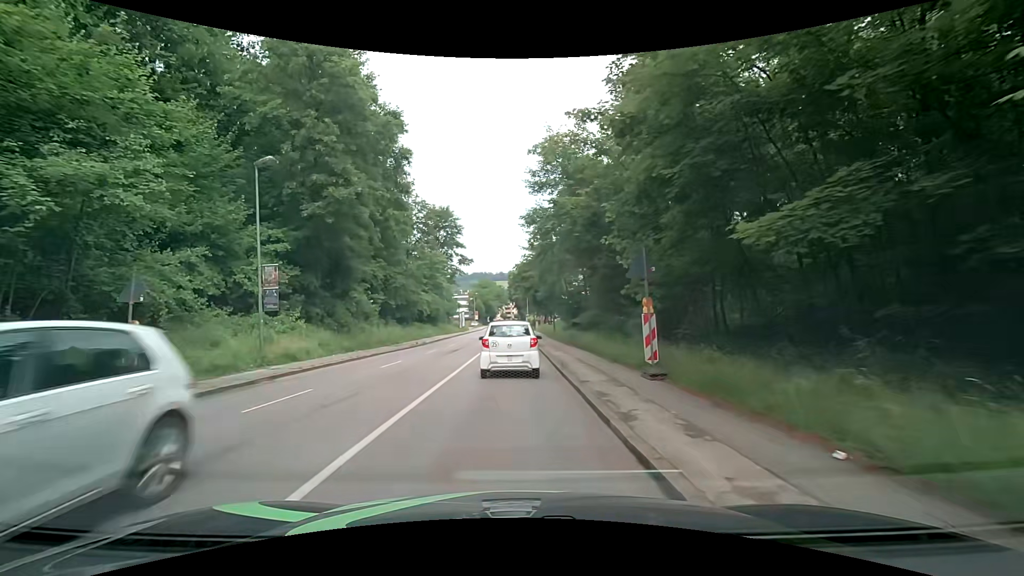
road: tertiary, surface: asphalt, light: Day
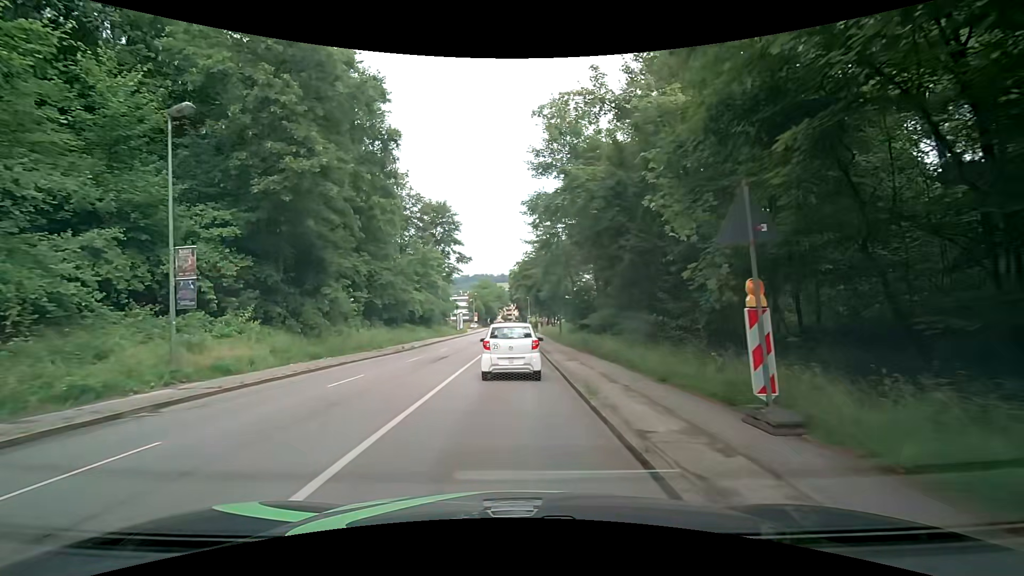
(0.0, +5.1) m; -1°
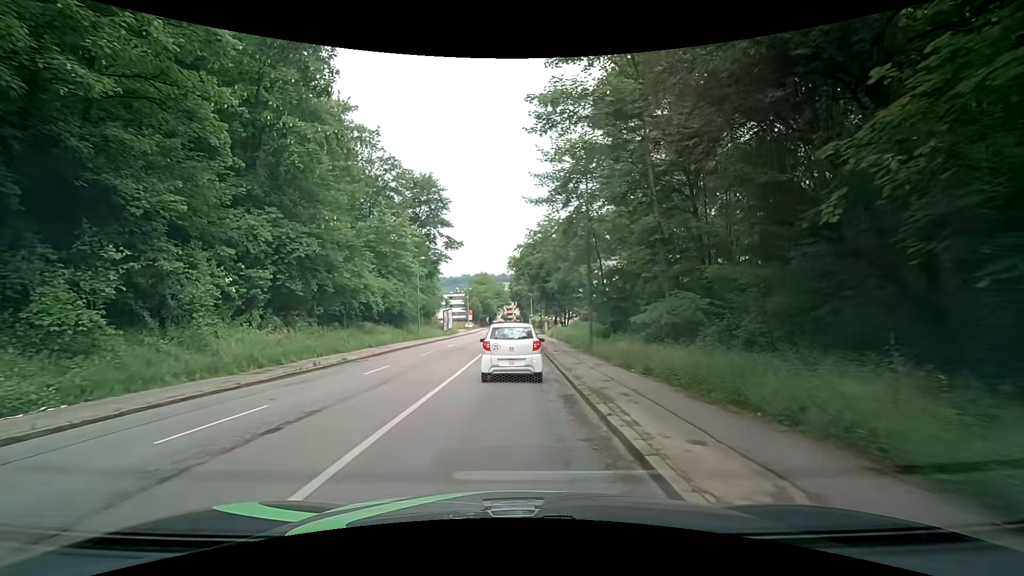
(+0.2, +15.1) m; +1°
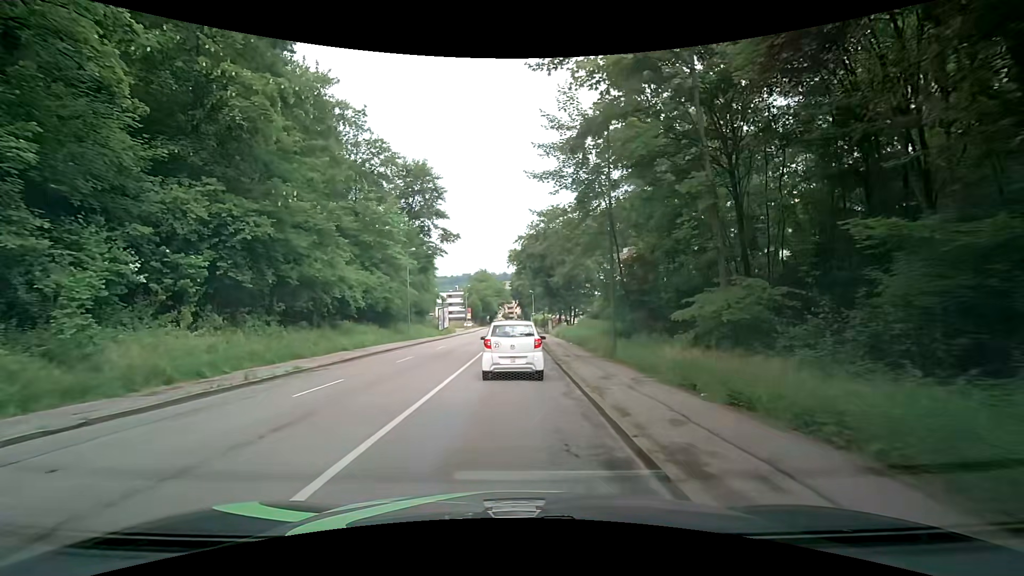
(0.0, +5.0) m; -1°
